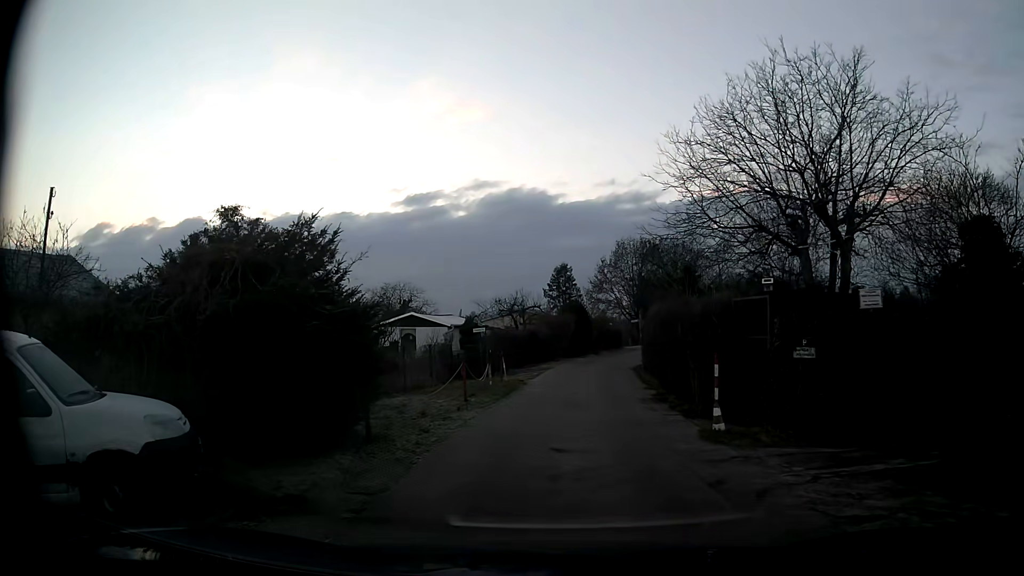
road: residential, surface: asphalt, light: Day
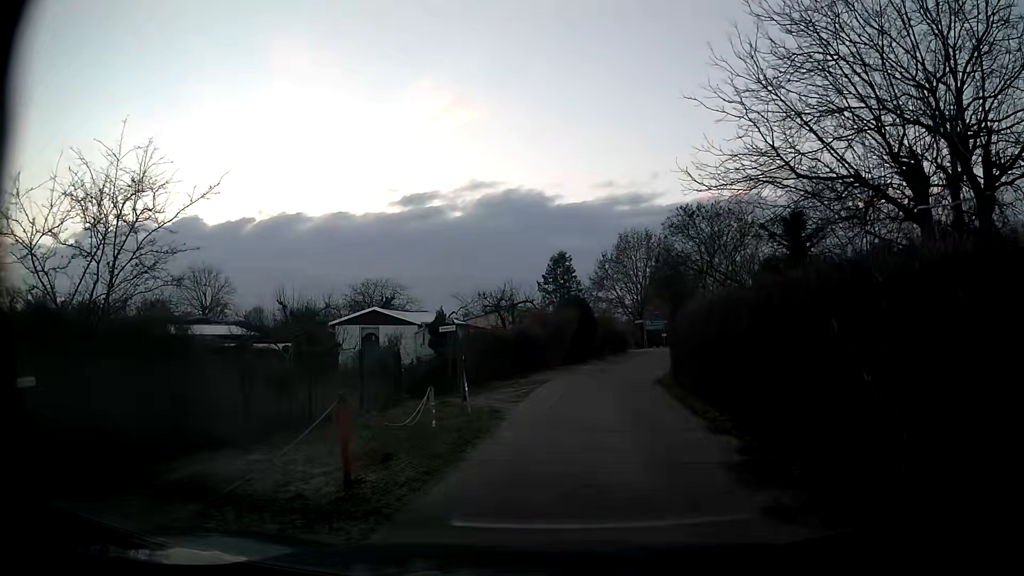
(+0.1, +7.6) m; +1°
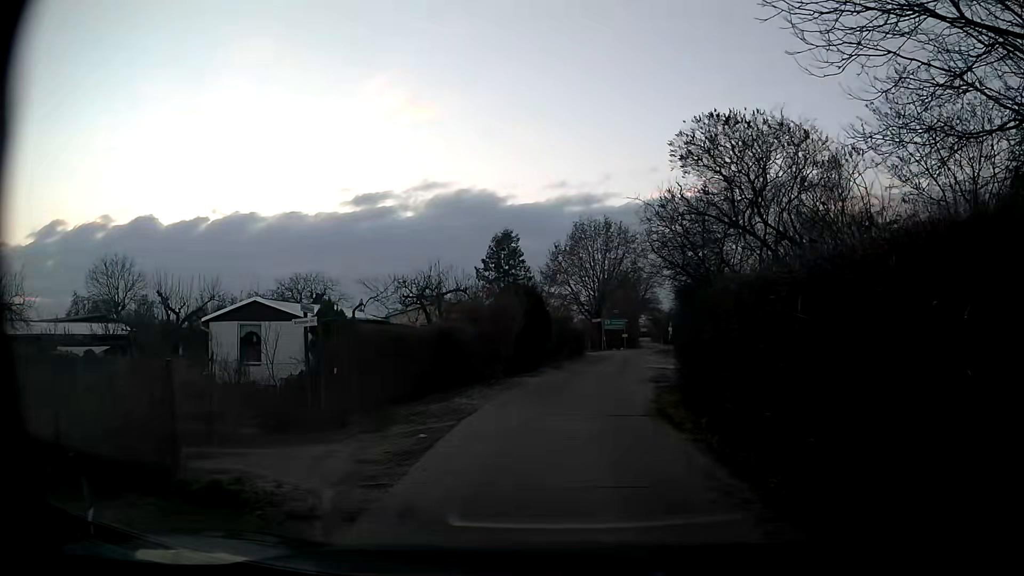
(+0.2, +8.4) m; +4°
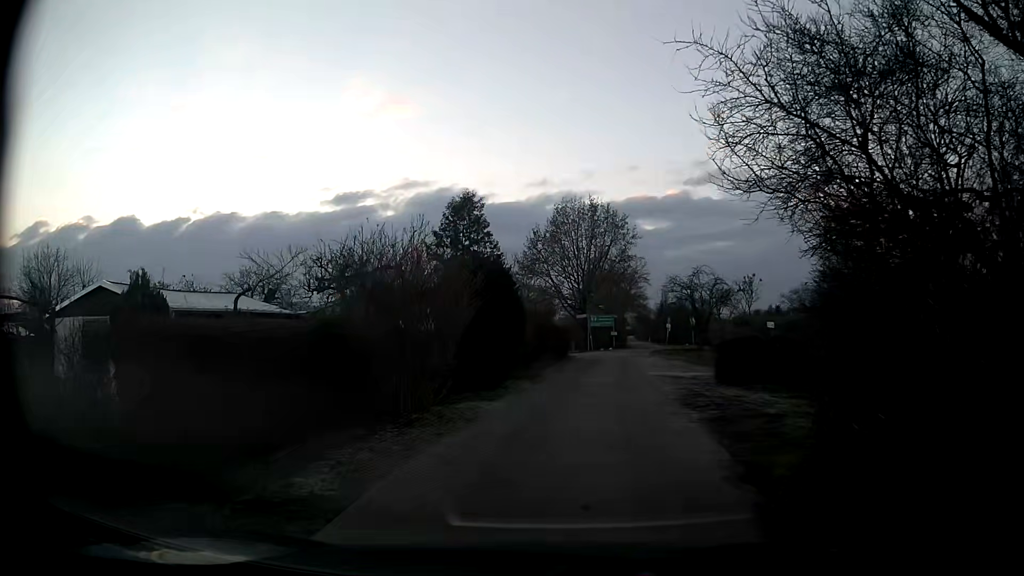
(+0.2, +8.1) m; +1°
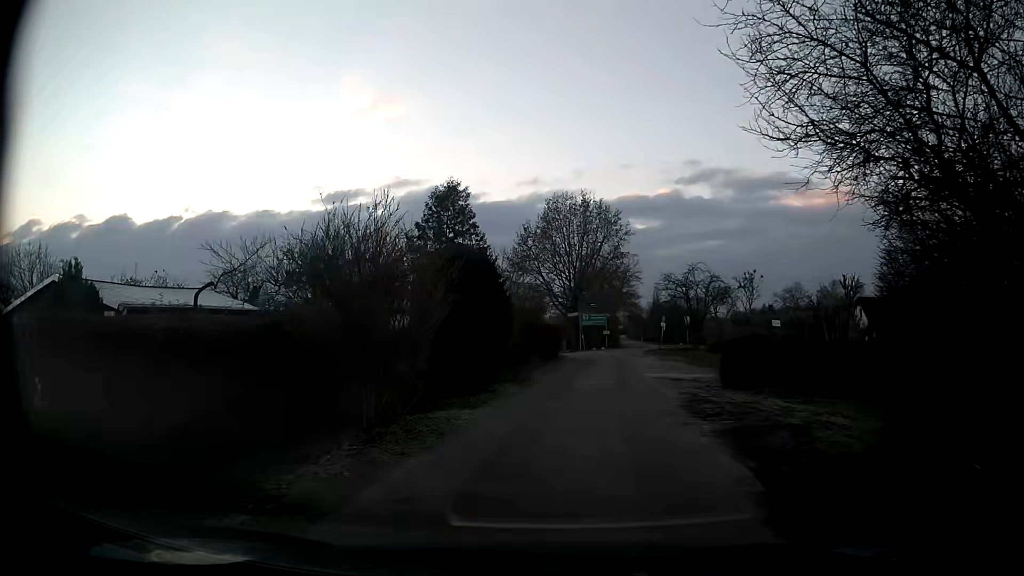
(0.0, +1.6) m; +2°
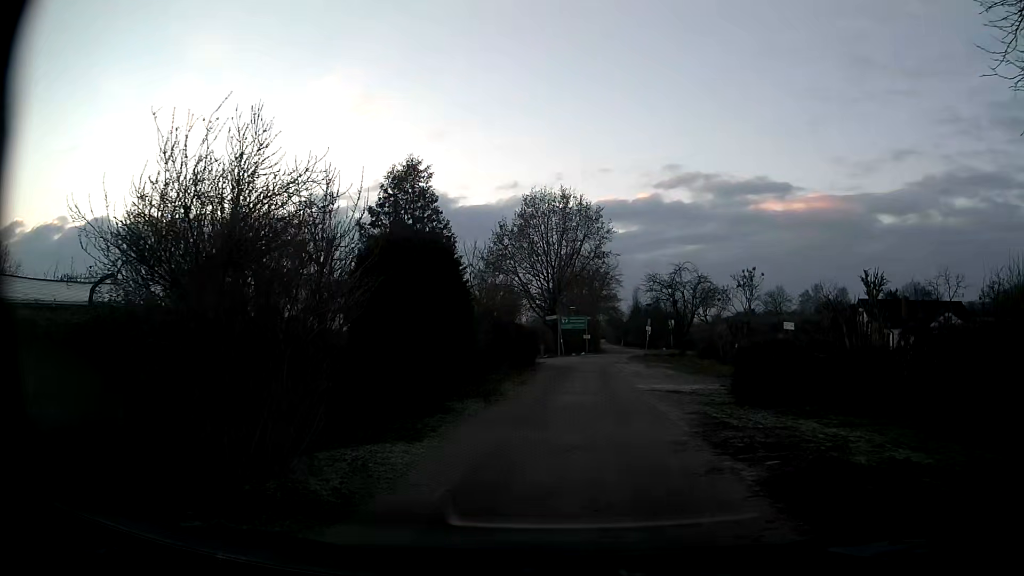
(0.0, +3.3) m; +2°
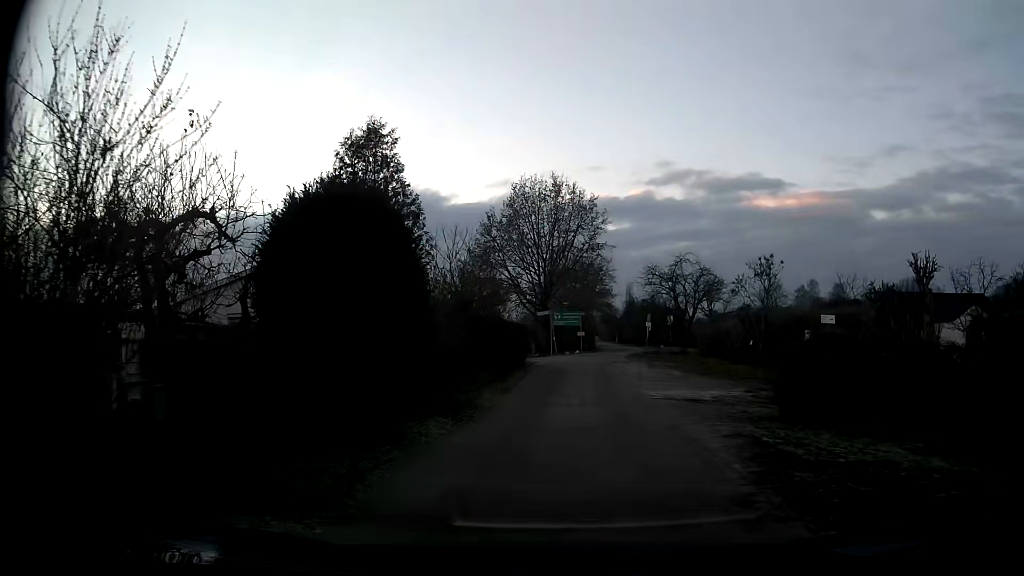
(0.0, +3.4) m; -1°
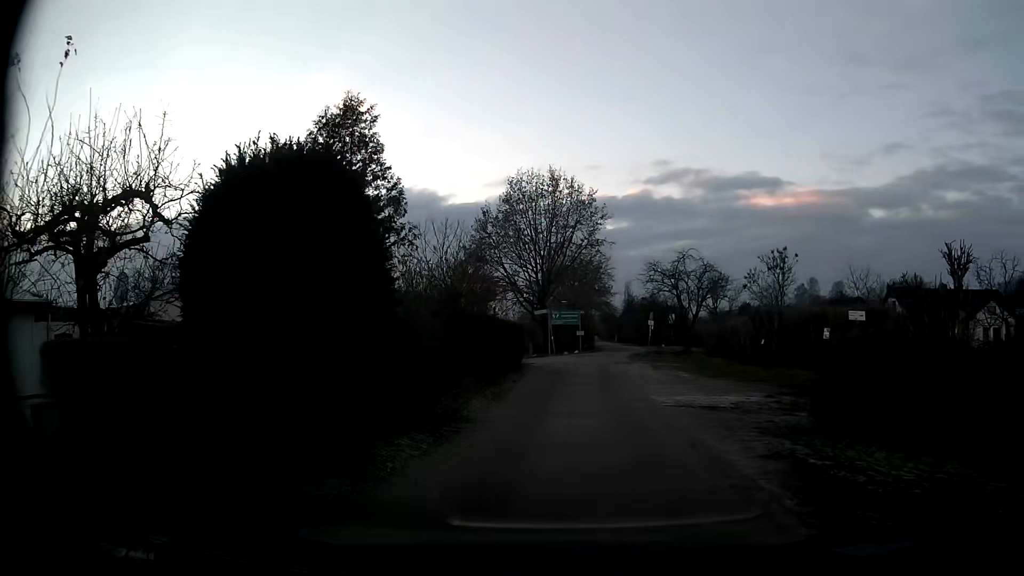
(0.0, +1.7) m; +1°
